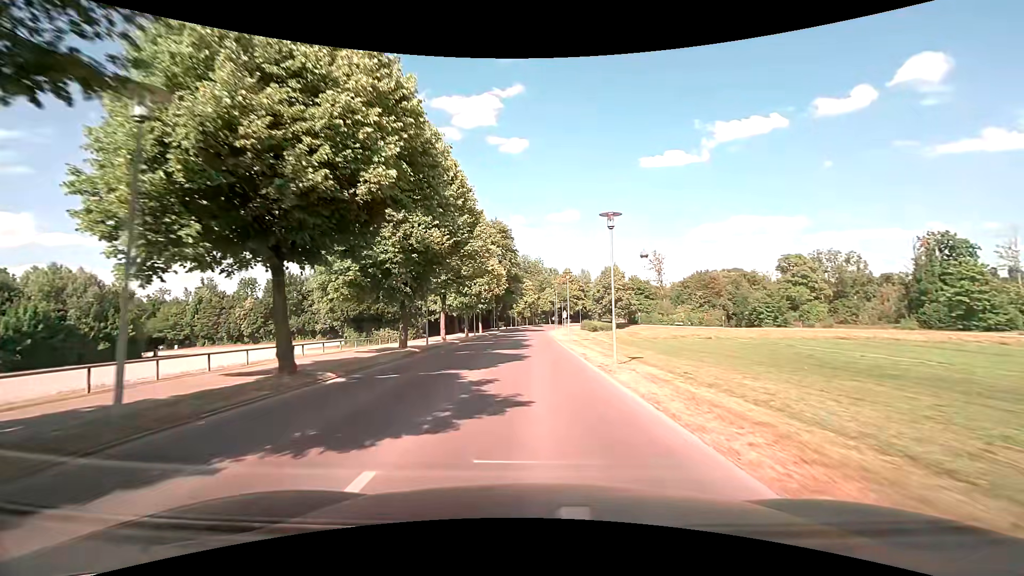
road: tertiary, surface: asphalt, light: Day
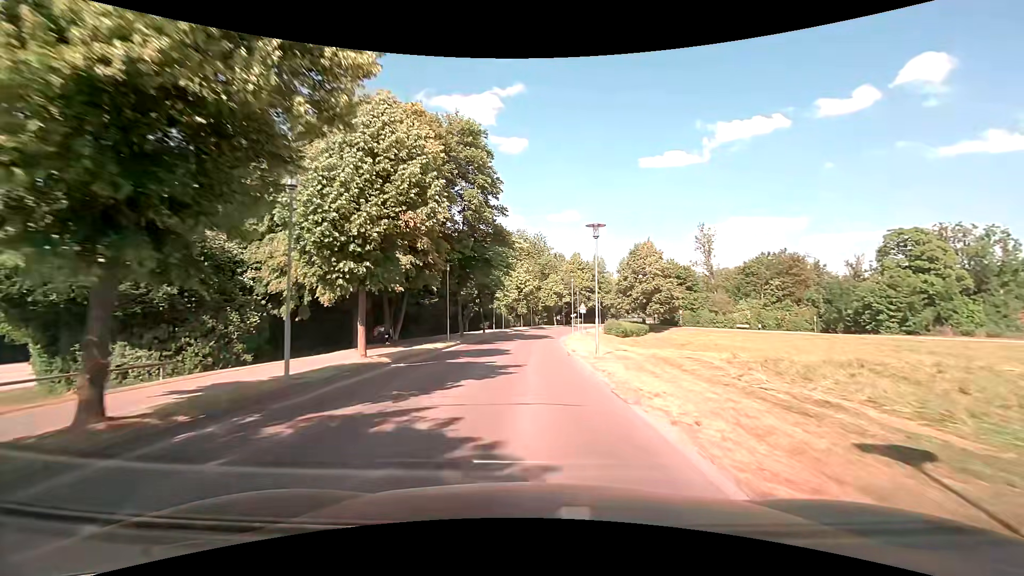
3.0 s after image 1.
(-0.1, +35.2) m; 0°
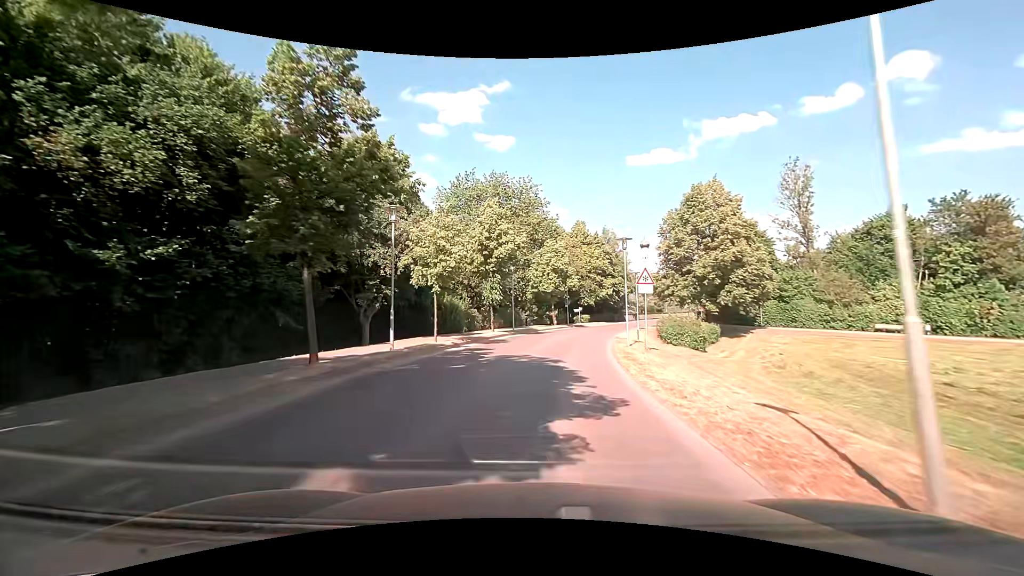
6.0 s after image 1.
(+0.1, +34.8) m; +2°
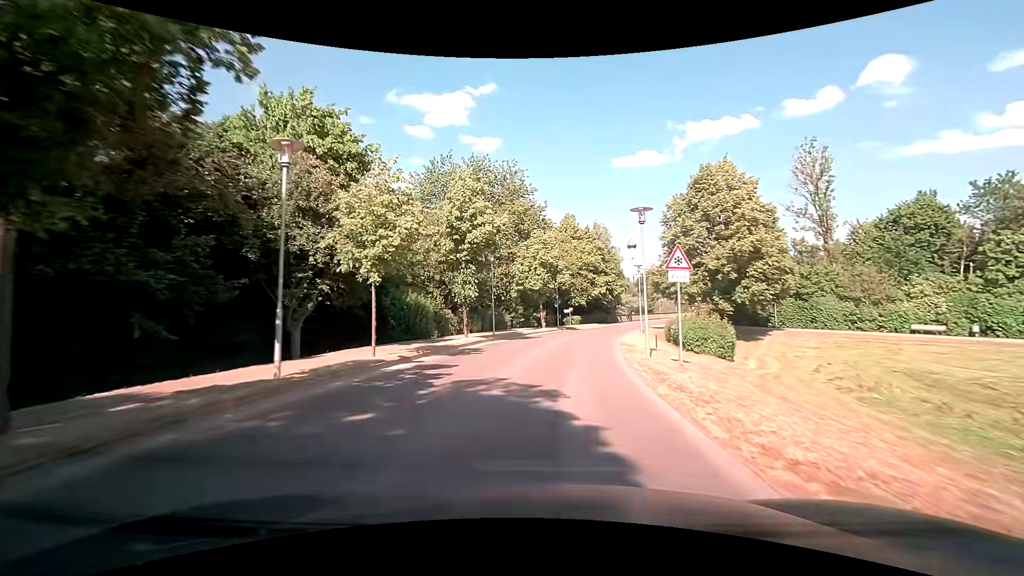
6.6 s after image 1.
(0.0, +6.7) m; +1°
(0, +10) (+1, +20) (+2, +30) (+5, +40) (+8, +49) (+11, +59) (+15, +68) (+19, +77) (+24, +86) (+29, +95) m
